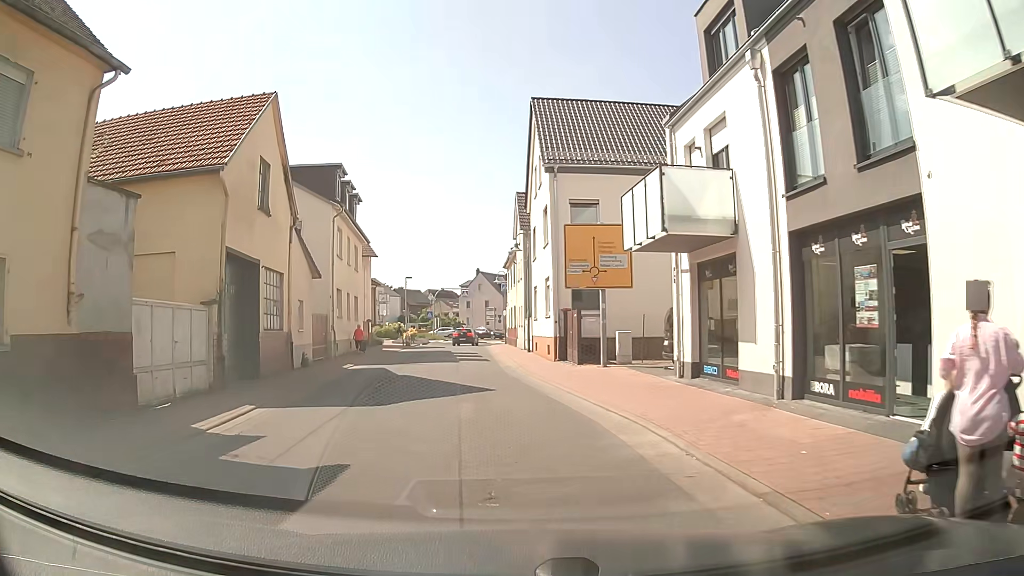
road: unclassified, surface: asphalt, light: Day
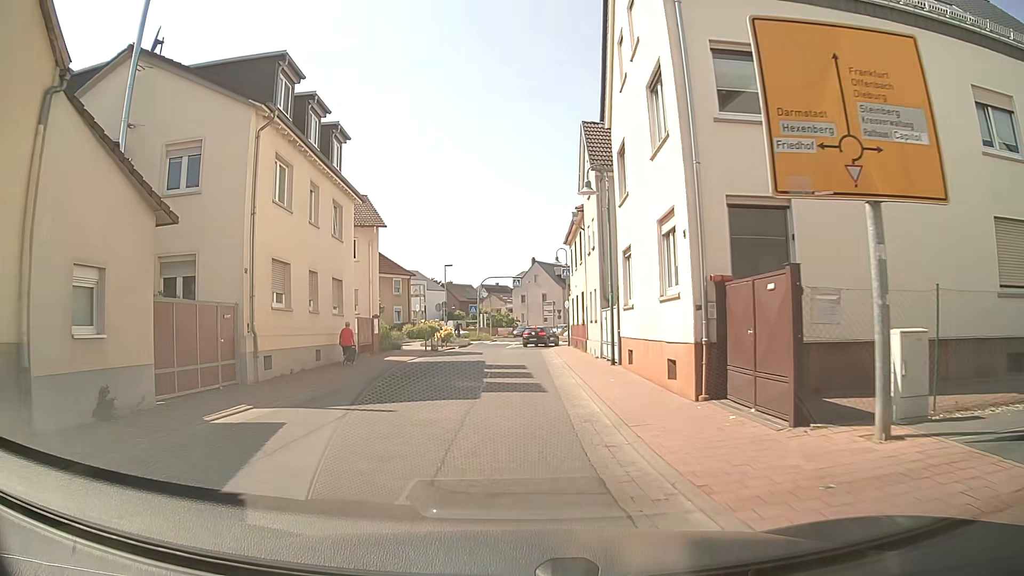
(-0.6, +14.7) m; -5°
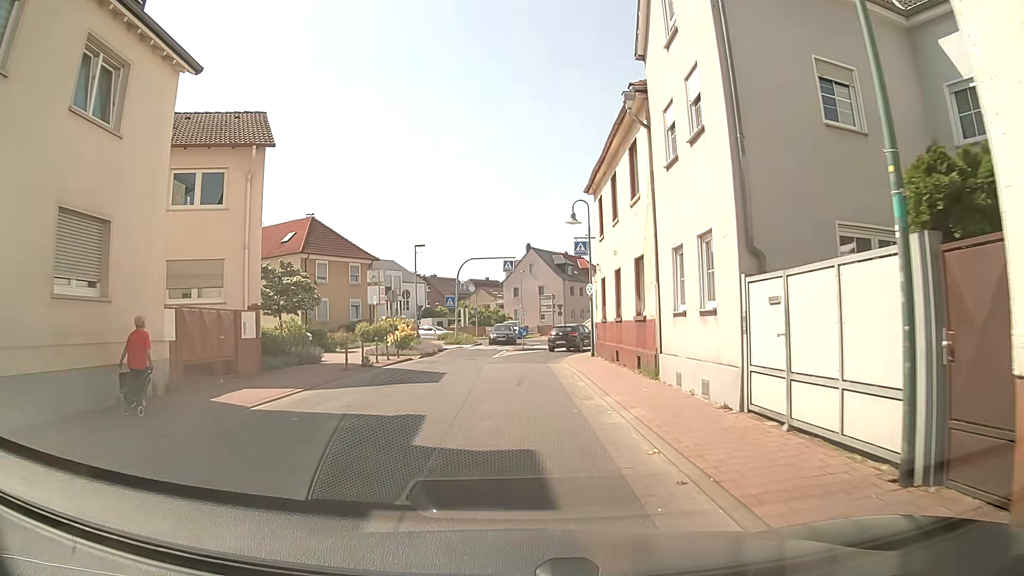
(-0.4, +16.1) m; -2°
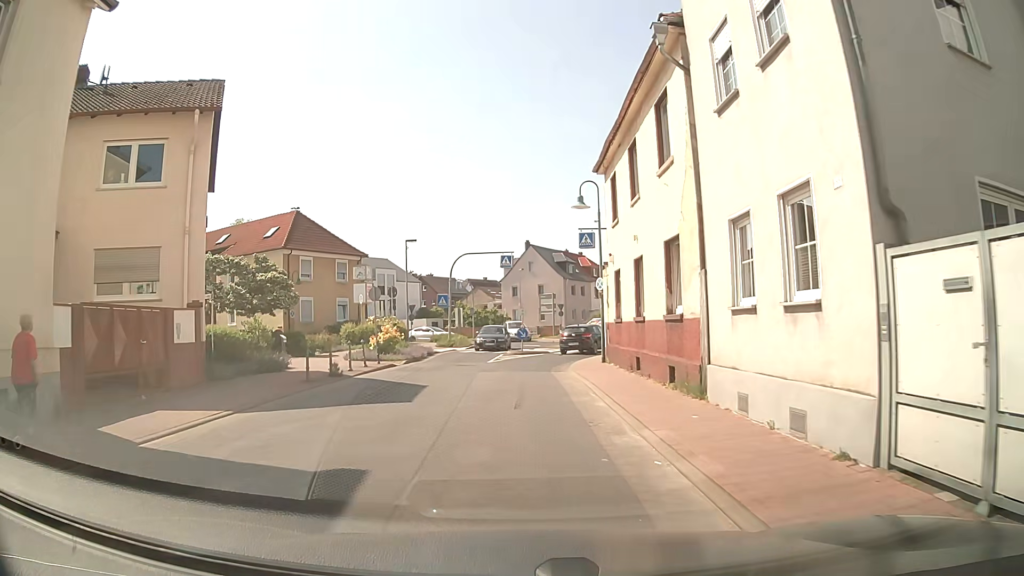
(+0.1, +3.7) m; +2°
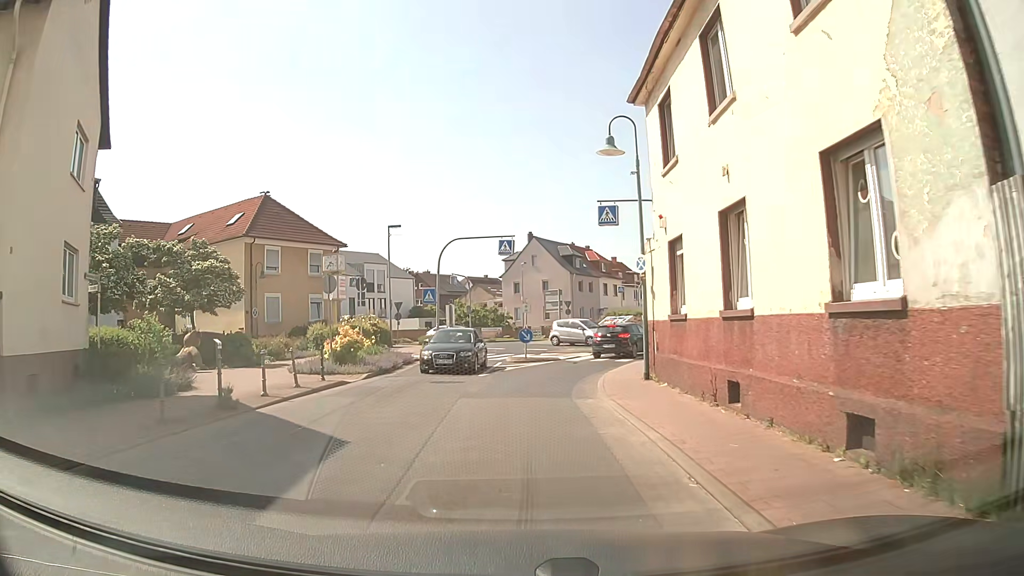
(+0.1, +7.3) m; +1°
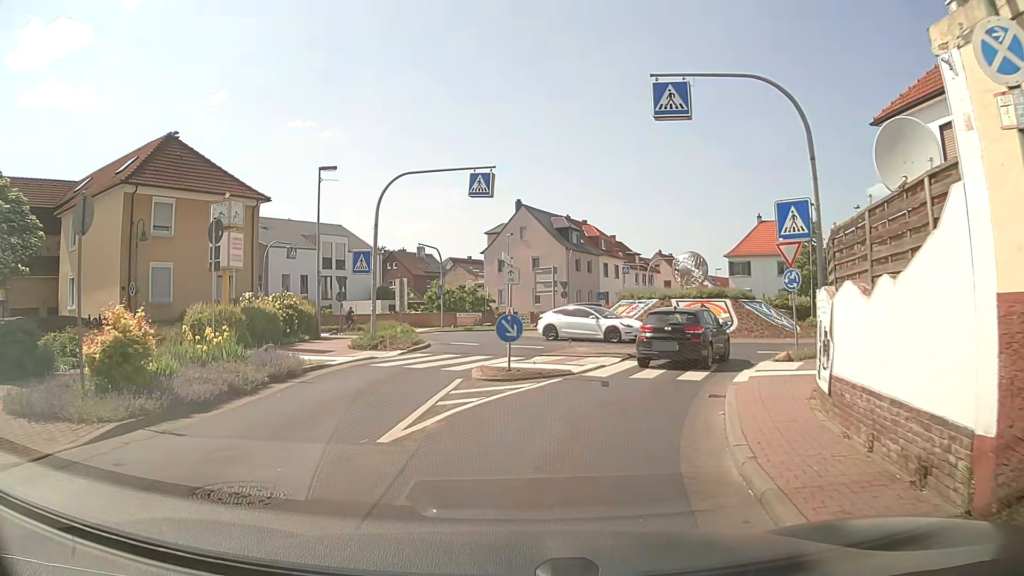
(-0.2, +12.5) m; -1°
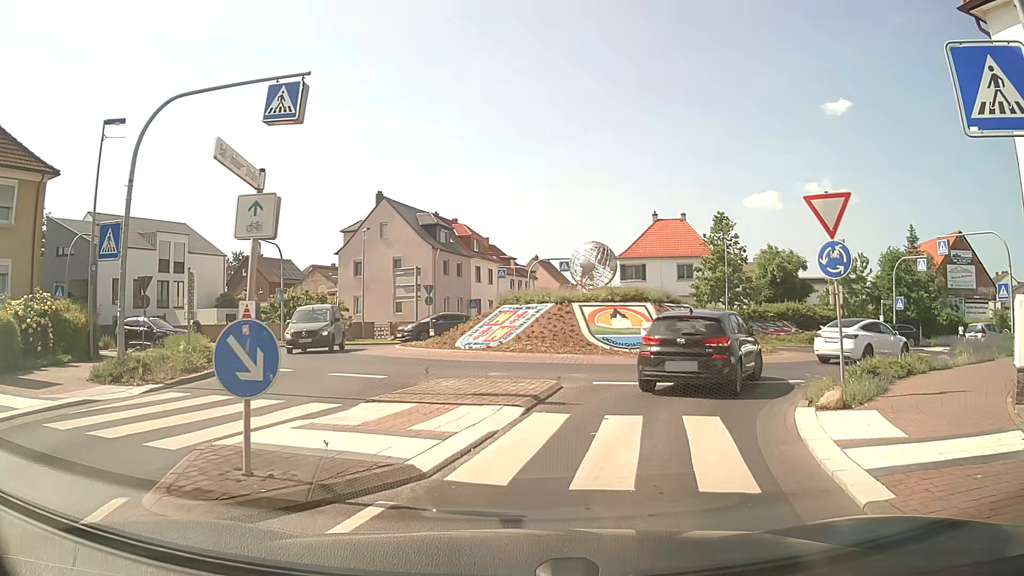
(+0.6, +8.7) m; +12°
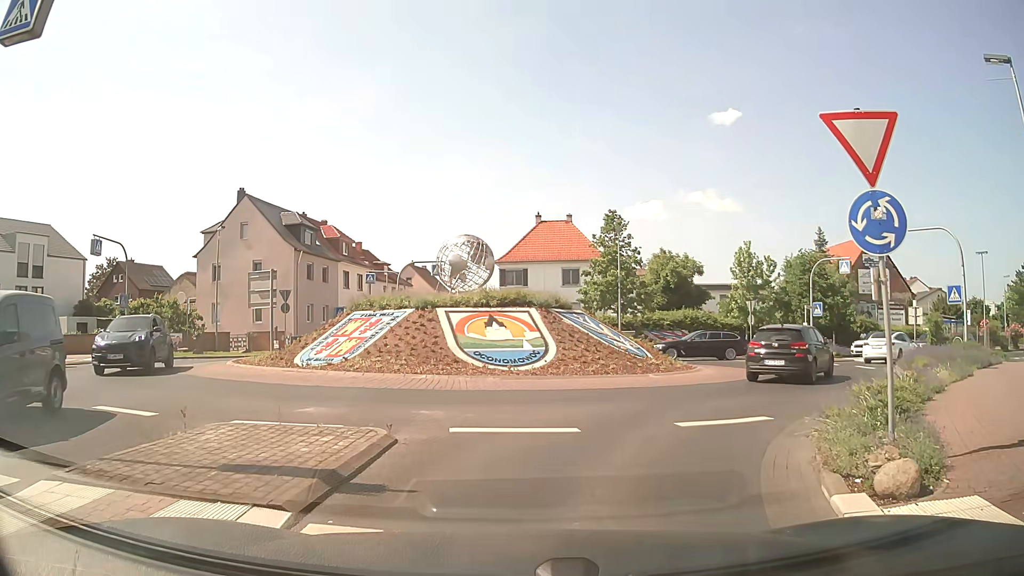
(+0.4, +4.9) m; +9°
